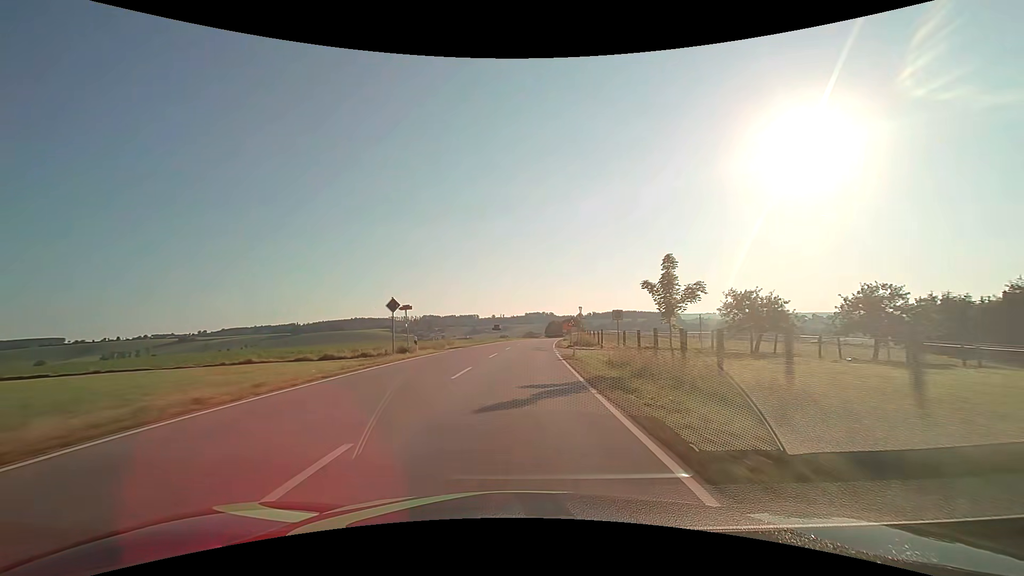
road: secondary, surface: asphalt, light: Day
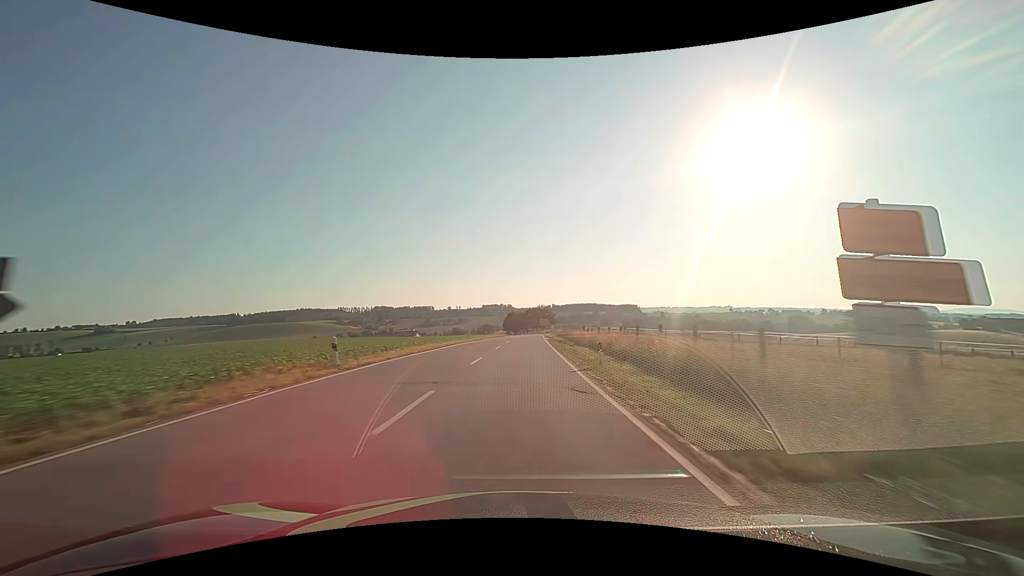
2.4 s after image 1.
(+2.9, +62.5) m; +5°
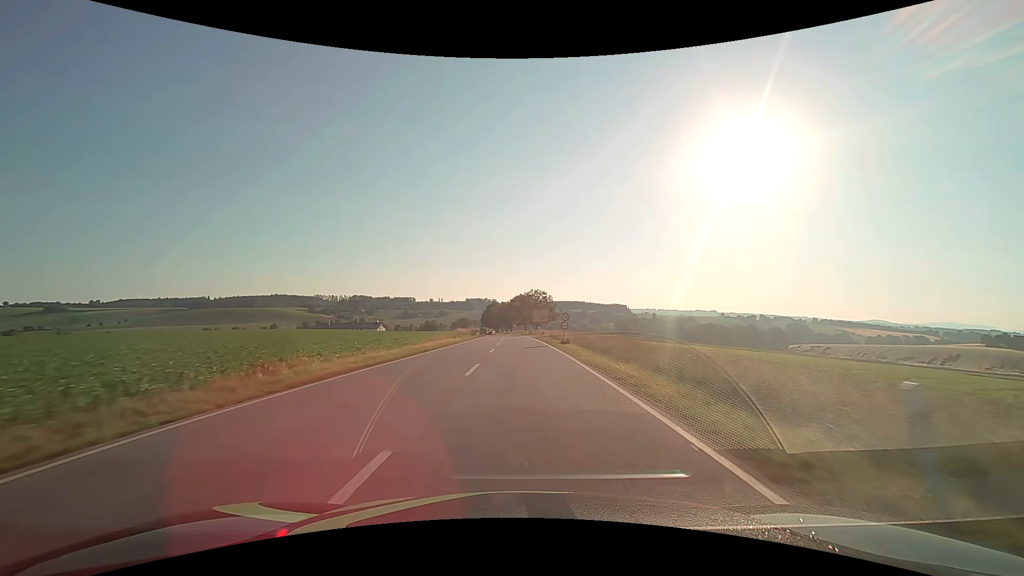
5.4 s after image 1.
(+1.1, +63.3) m; +2°
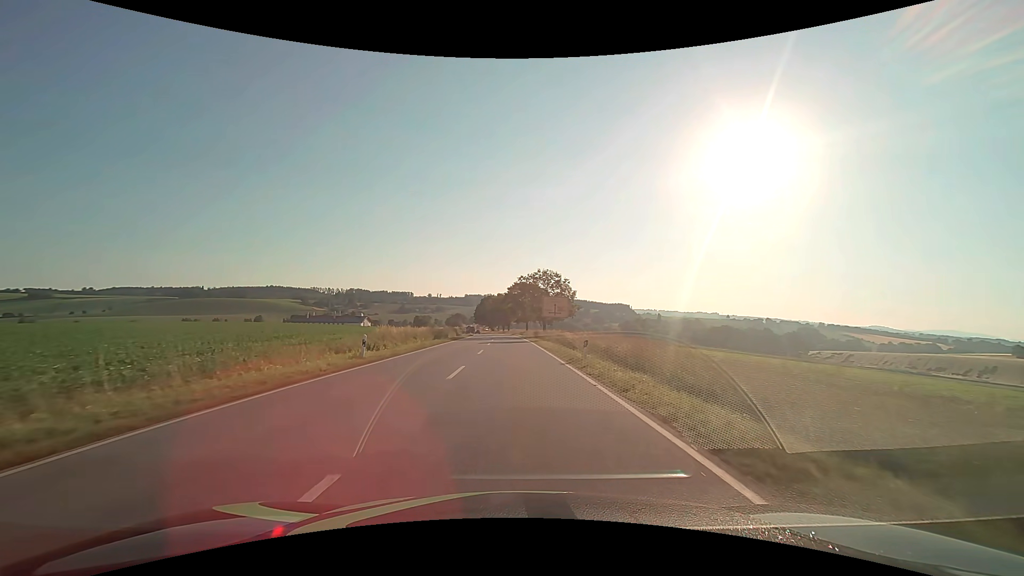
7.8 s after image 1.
(+0.2, +35.9) m; 0°
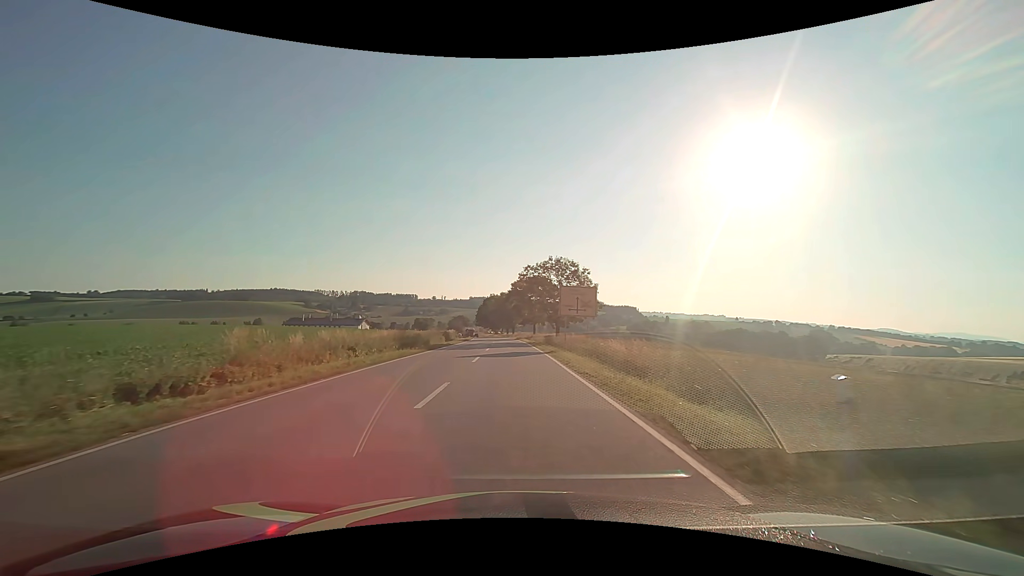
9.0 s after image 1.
(-0.1, +15.9) m; -1°
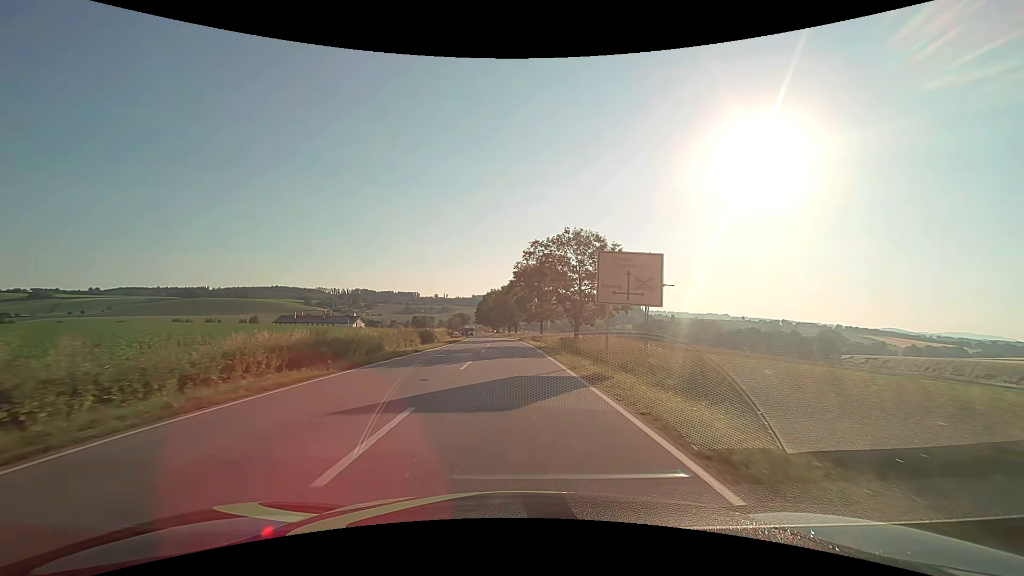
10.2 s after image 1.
(-0.1, +16.2) m; 0°
